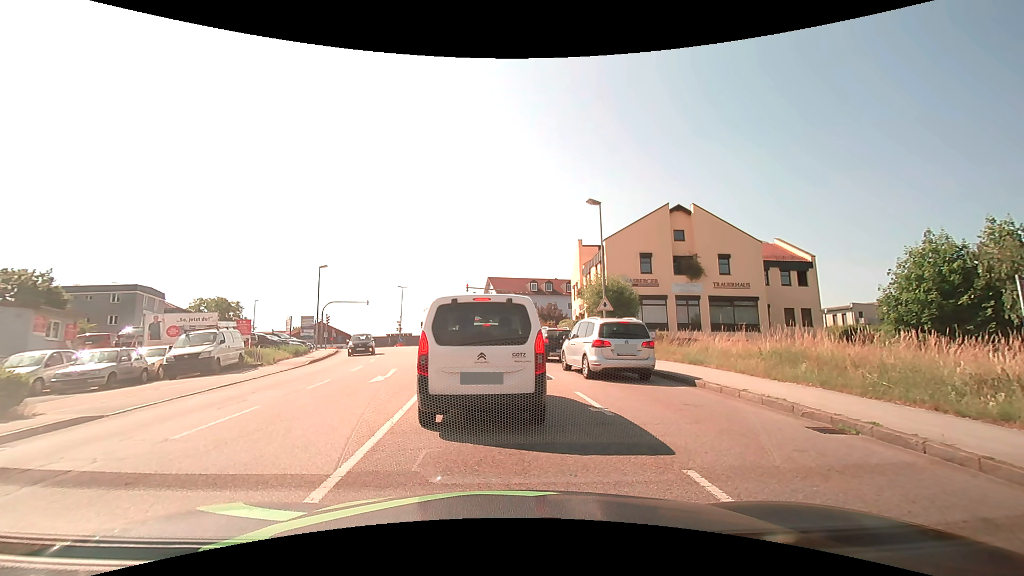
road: tertiary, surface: asphalt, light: Day
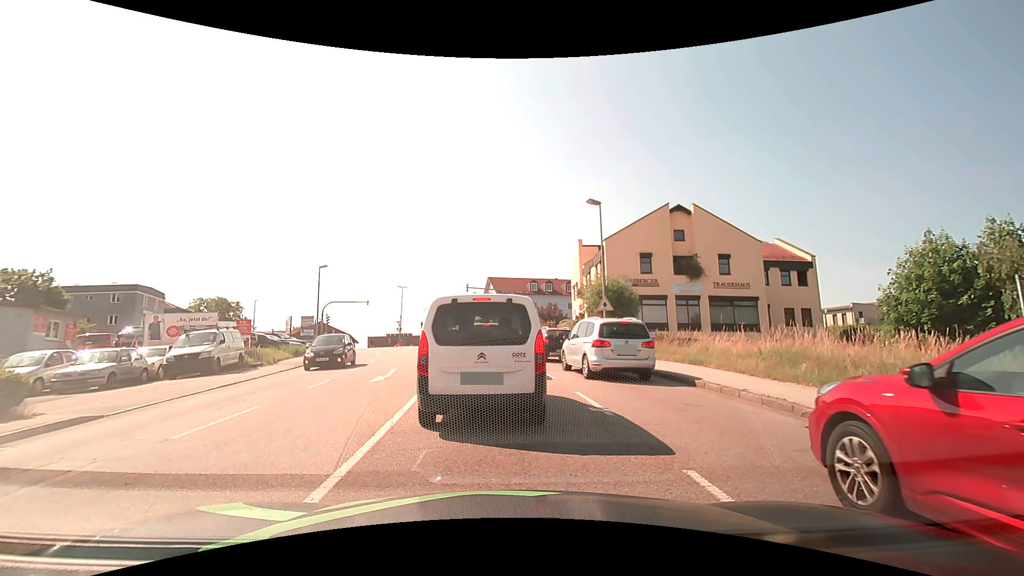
(0.0, 0.0) m; 0°
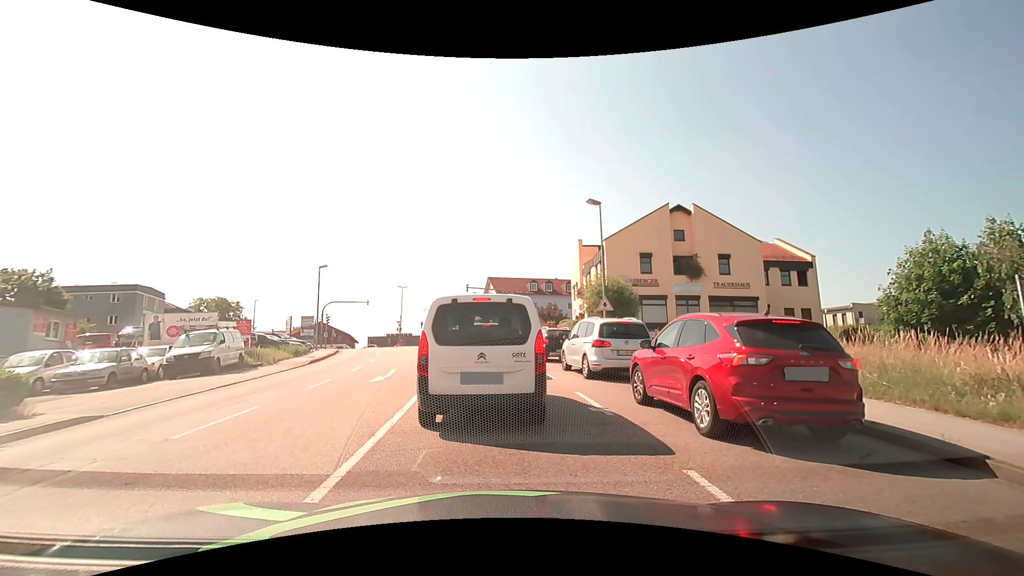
(0.0, 0.0) m; 0°
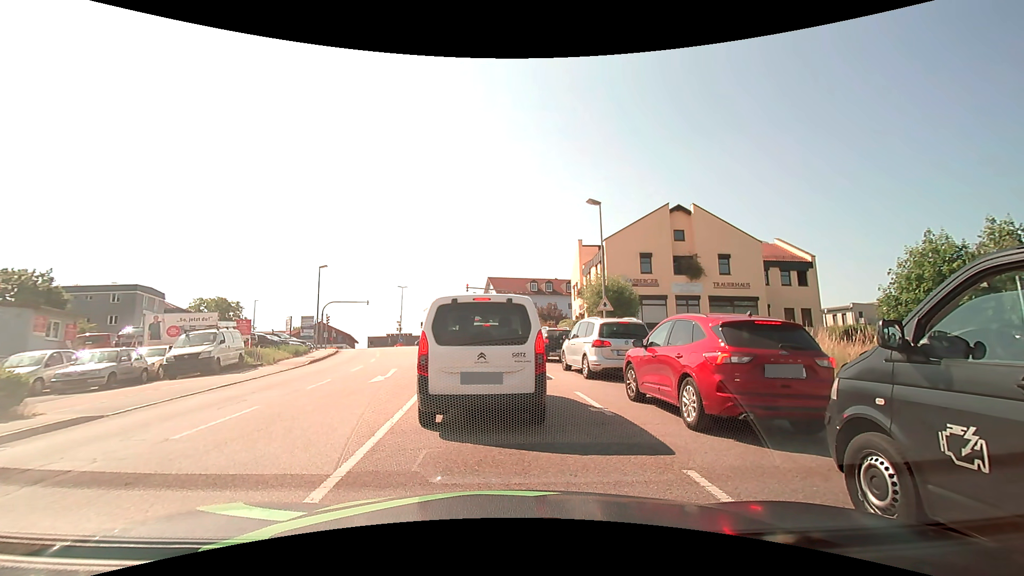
(0.0, 0.0) m; 0°
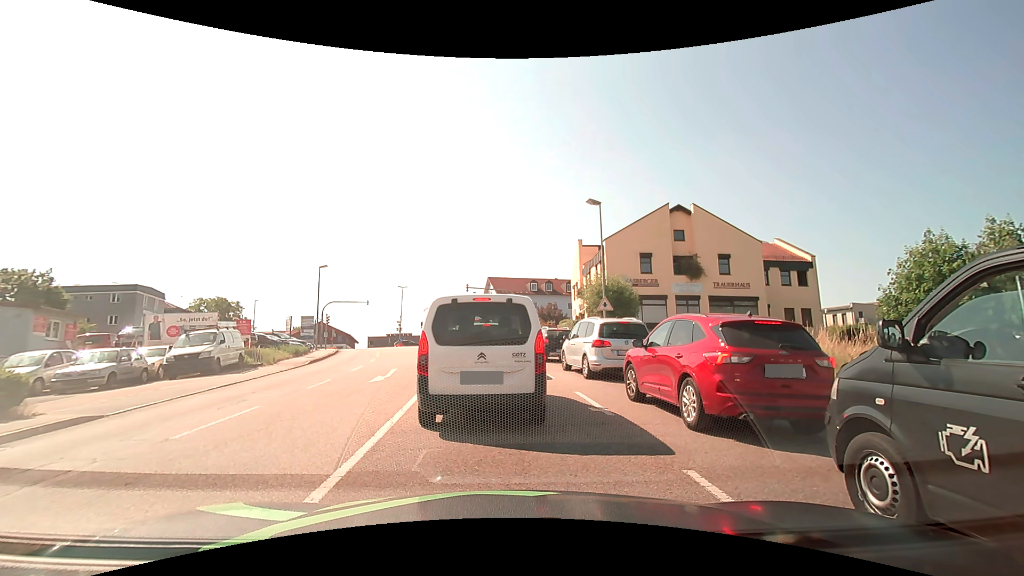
(0.0, 0.0) m; 0°
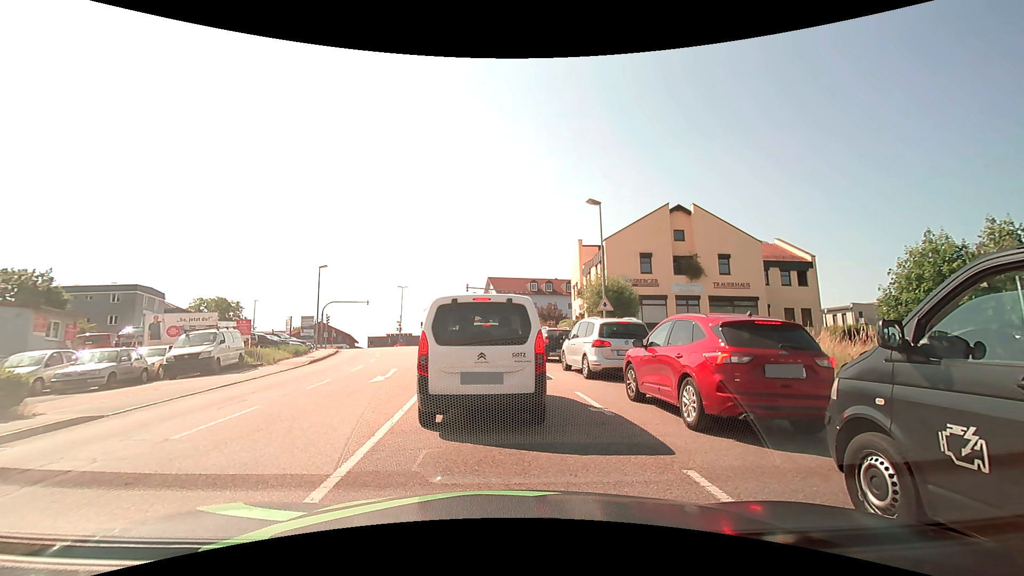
(0.0, 0.0) m; 0°
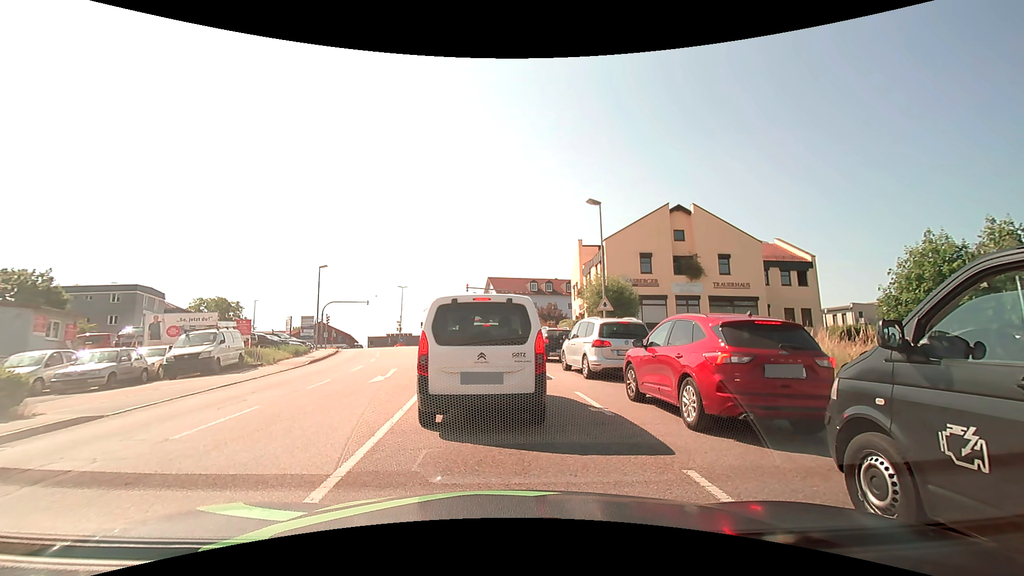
(0.0, 0.0) m; 0°
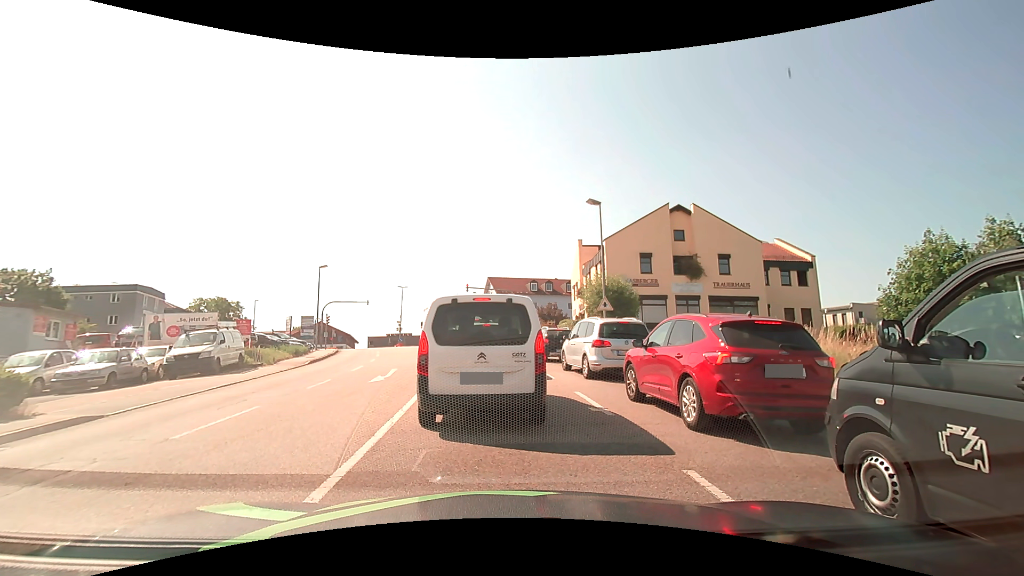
(0.0, 0.0) m; 0°
